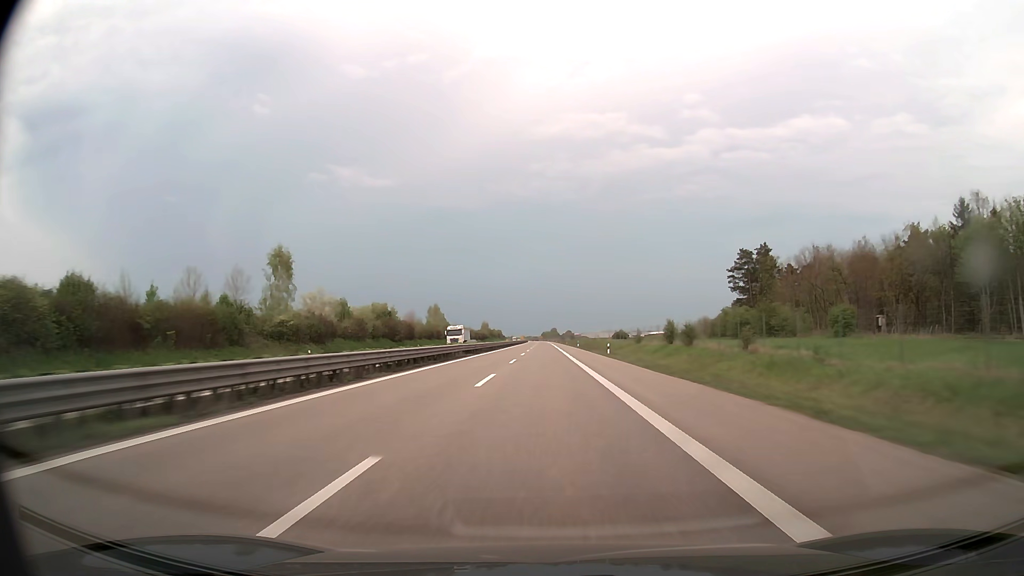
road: trunk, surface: asphalt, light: Day
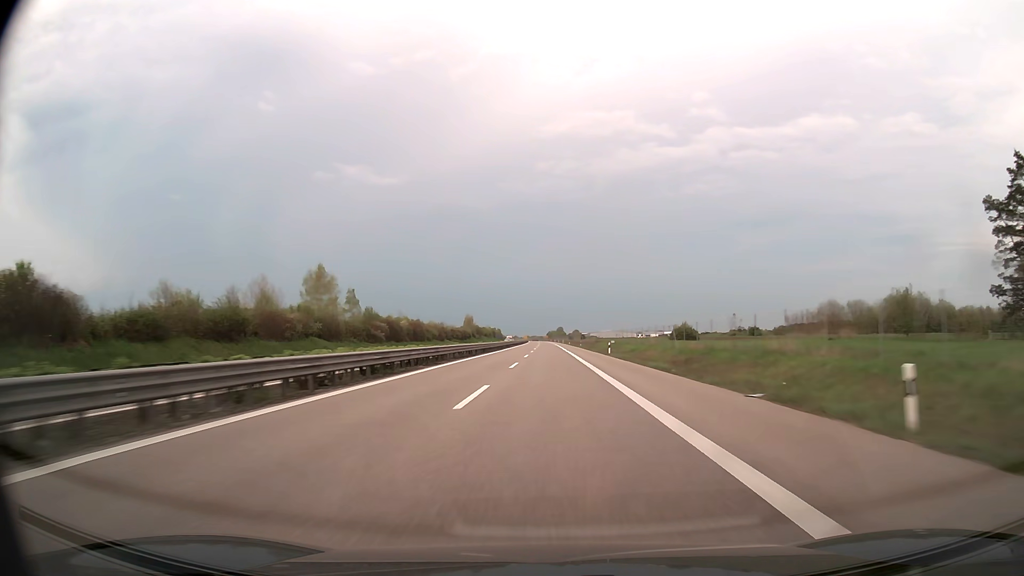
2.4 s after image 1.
(-0.4, +95.4) m; 0°
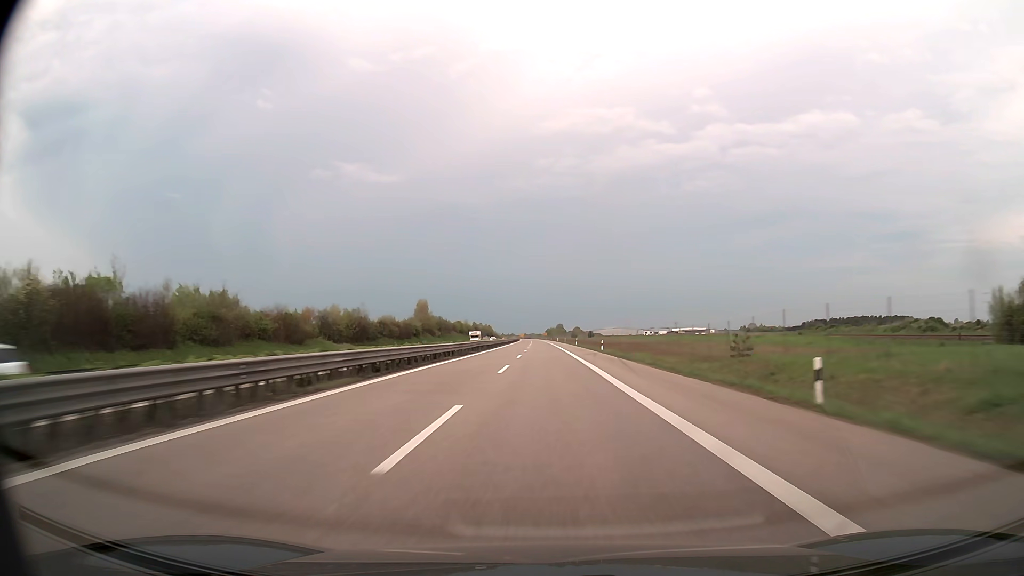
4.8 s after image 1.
(+0.1, +95.4) m; 0°
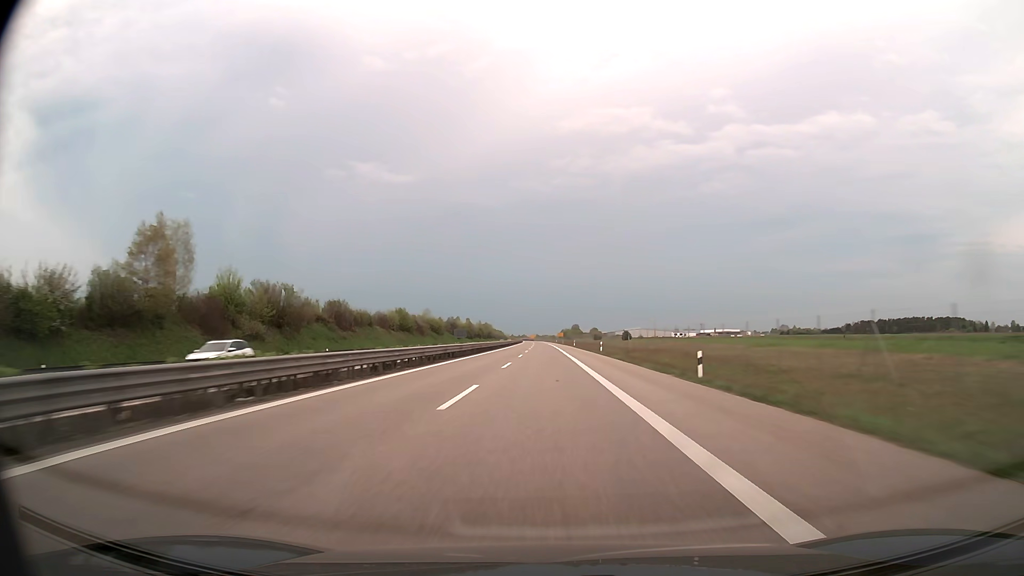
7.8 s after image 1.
(-0.7, +119.1) m; -1°
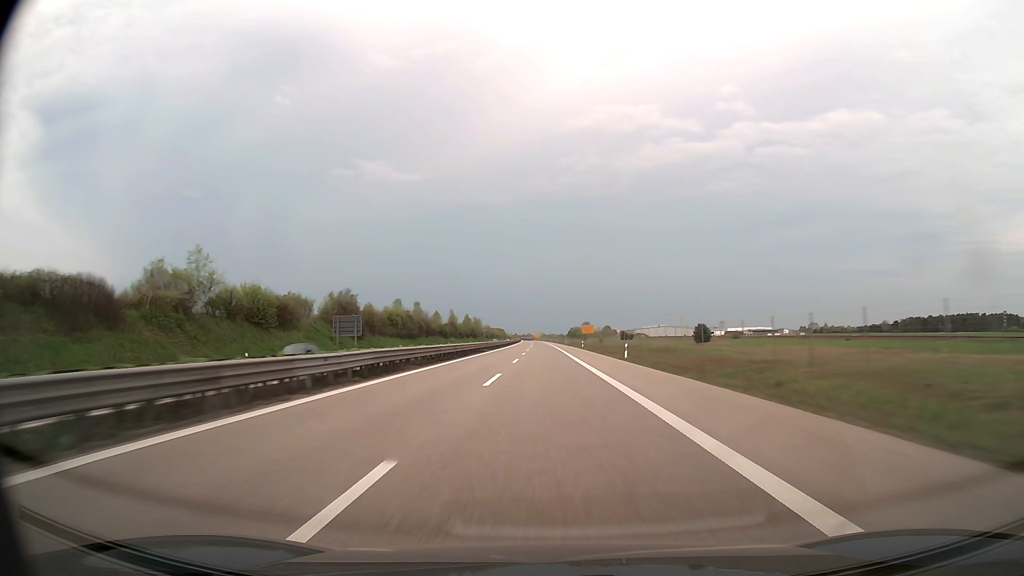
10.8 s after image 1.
(-0.9, +119.0) m; -1°
(0, +10) (0, +20) (0, +30) (0, +40) (0, +50) (0, +60) (0, +70) (0, +80) (0, +90) (0, +100) m
